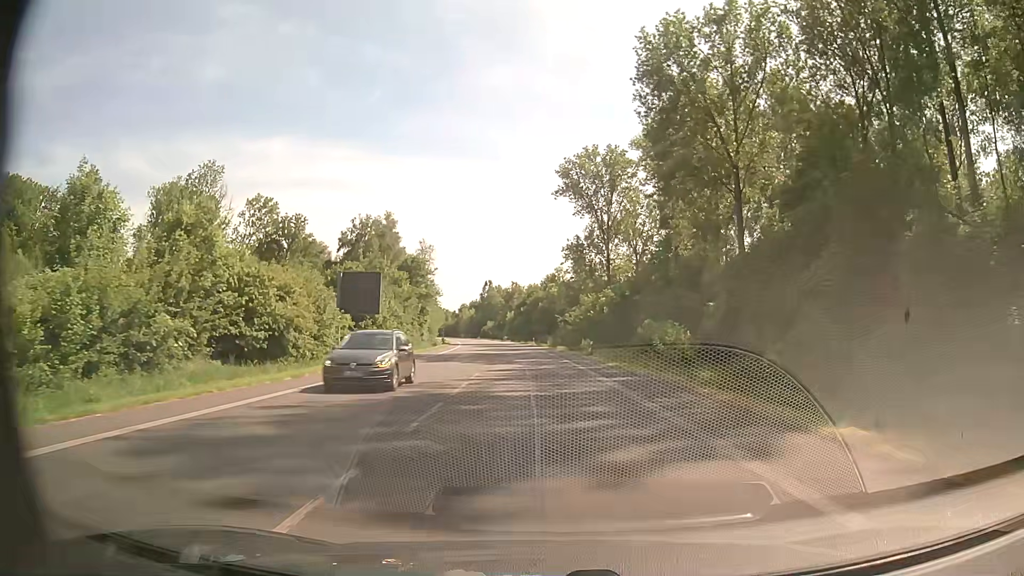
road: primary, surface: asphalt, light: Day
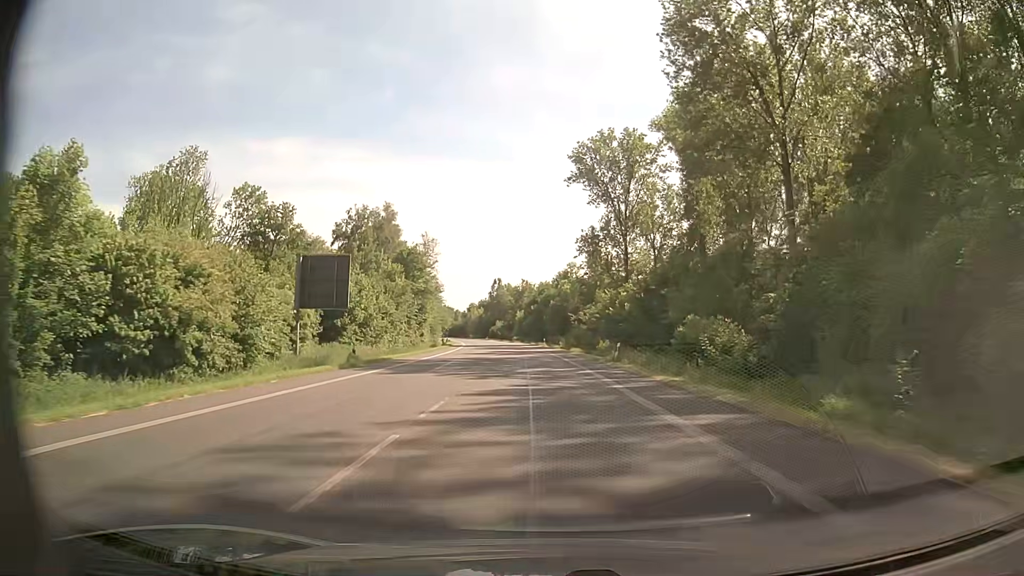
(0.0, +10.3) m; -1°
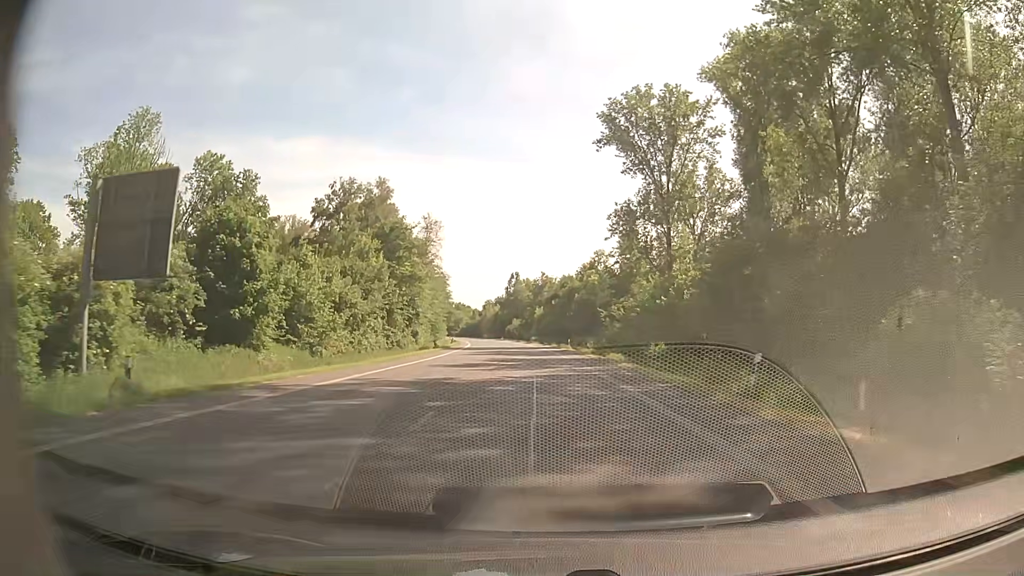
(-0.3, +20.7) m; -2°
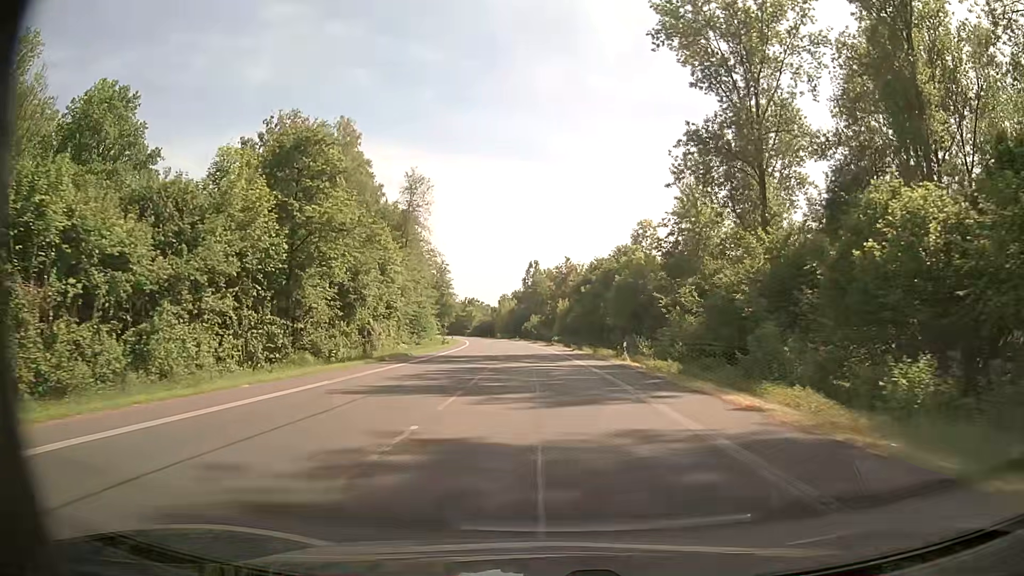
(-0.6, +31.5) m; -2°
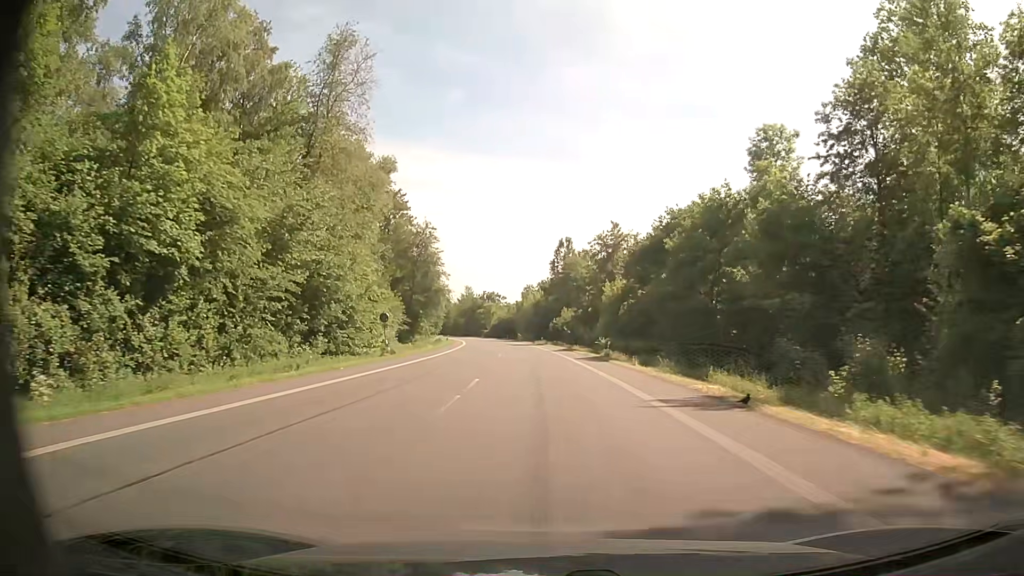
(-0.8, +42.5) m; -2°
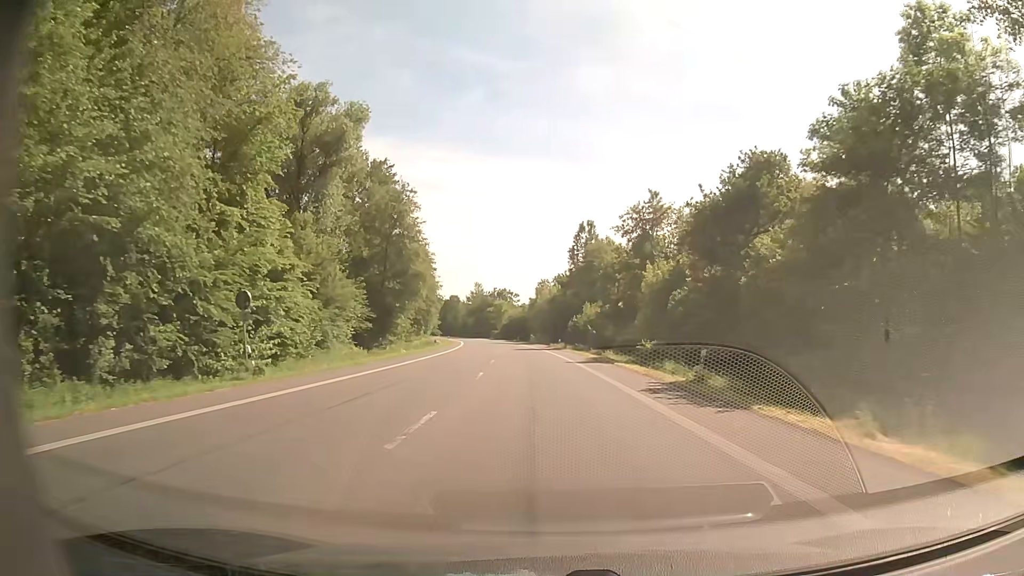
(-0.2, +21.4) m; -1°
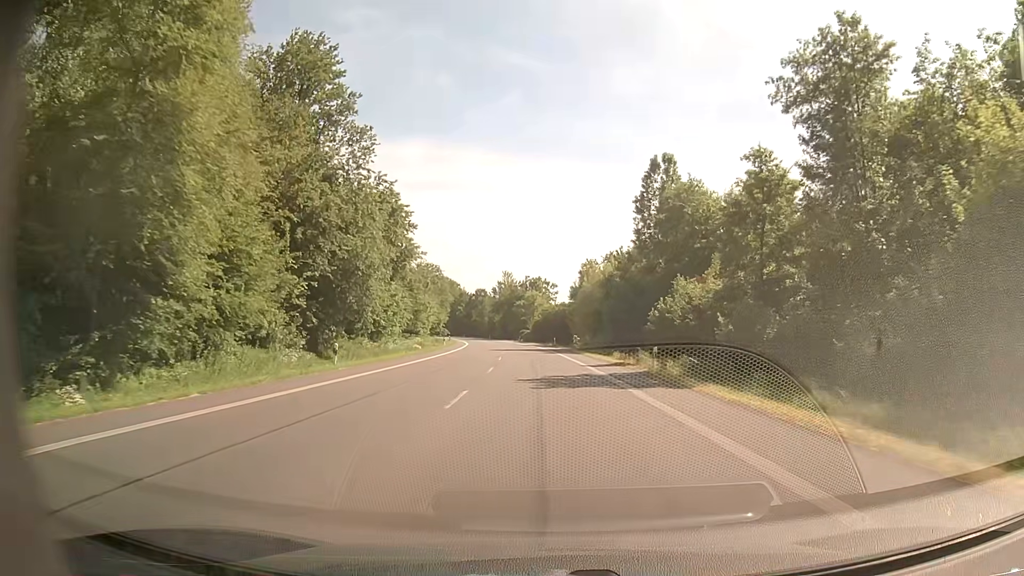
(-1.5, +42.9) m; -4°
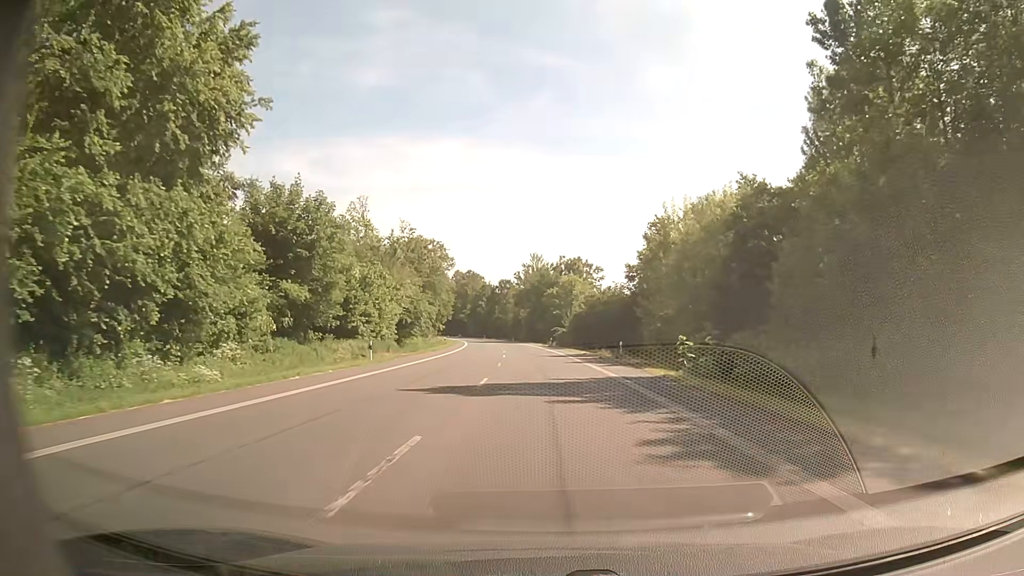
(-1.0, +43.1) m; -3°
(0, +10) (0, +20) (-1, +30) (-1, +40) (-2, +50) (-2, +60) (-3, +70) (-4, +80) (-5, +90) (-6, +100) m
